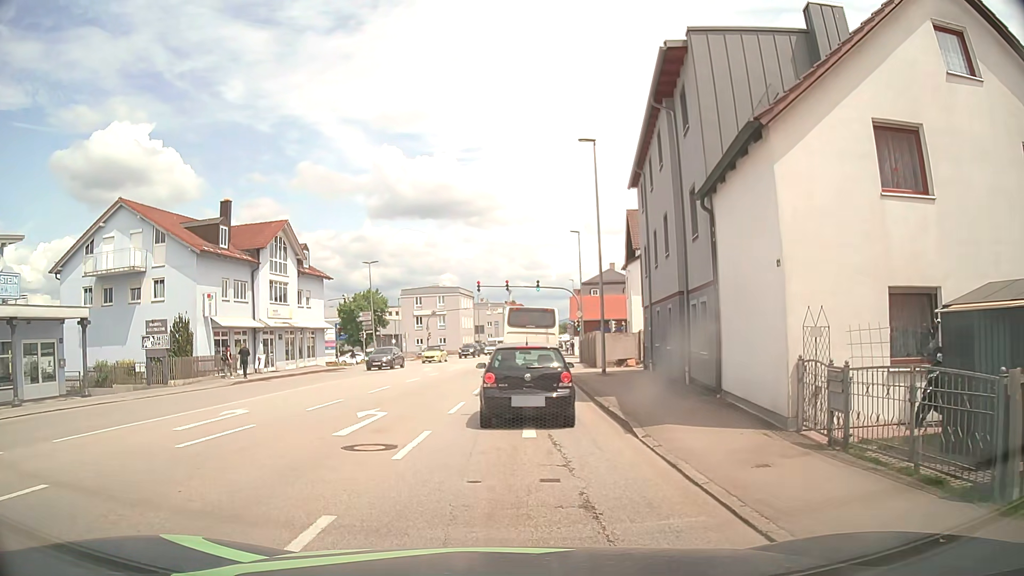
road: tertiary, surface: asphalt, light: Day
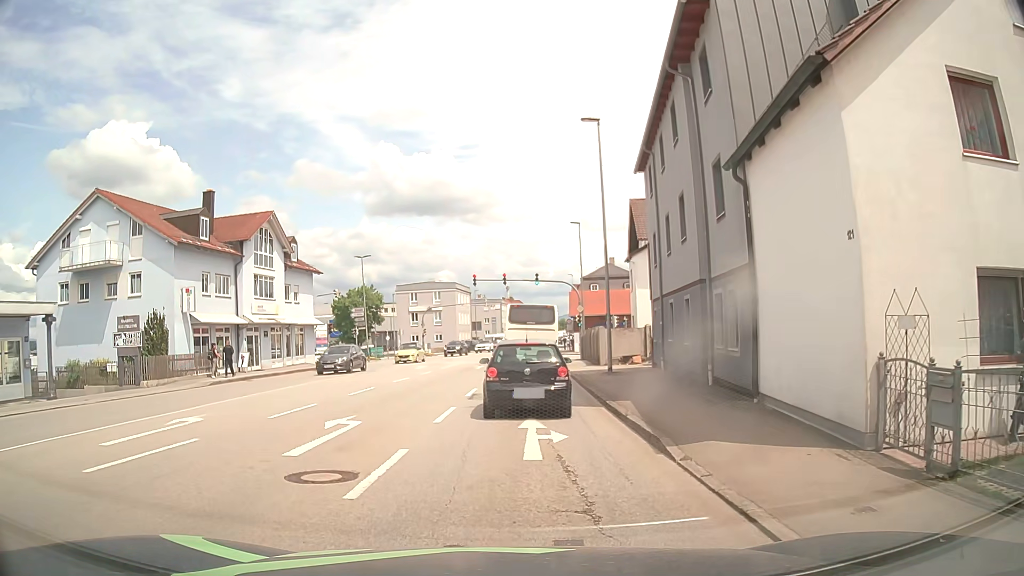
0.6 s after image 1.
(0.0, +2.4) m; +1°
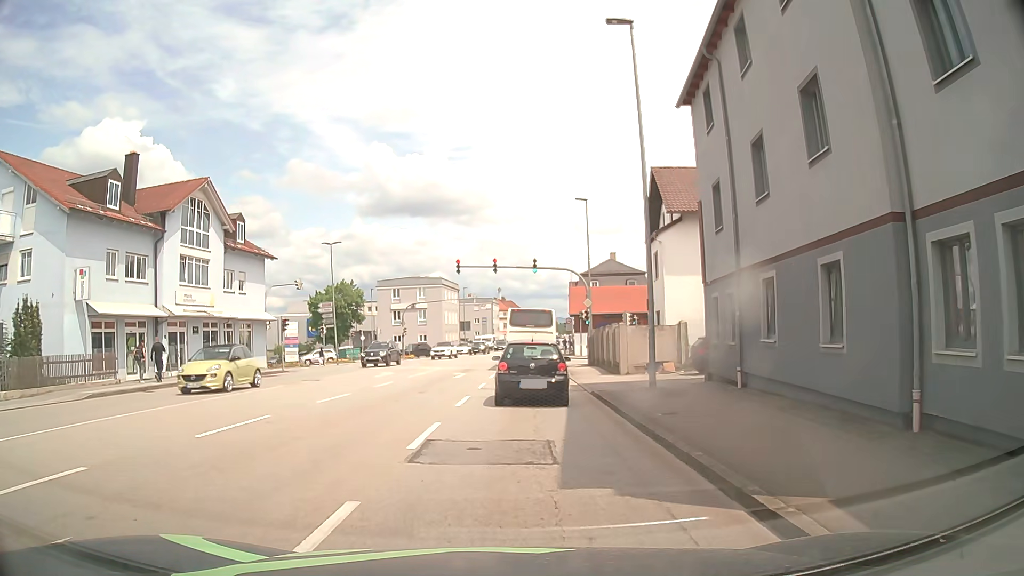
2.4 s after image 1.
(+0.1, +9.4) m; +1°
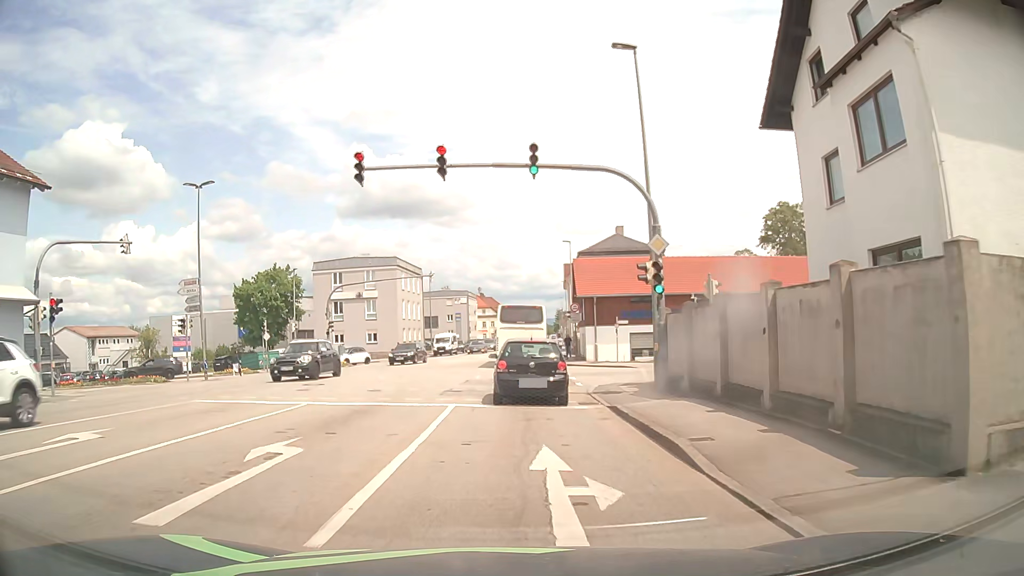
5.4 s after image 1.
(+0.4, +23.0) m; +1°
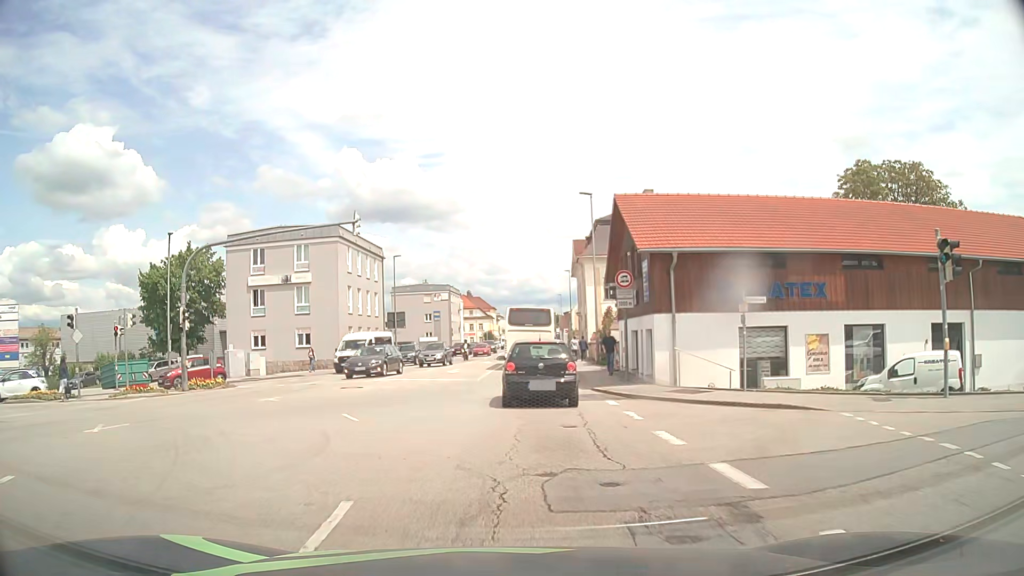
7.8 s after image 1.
(+0.2, +21.2) m; +1°
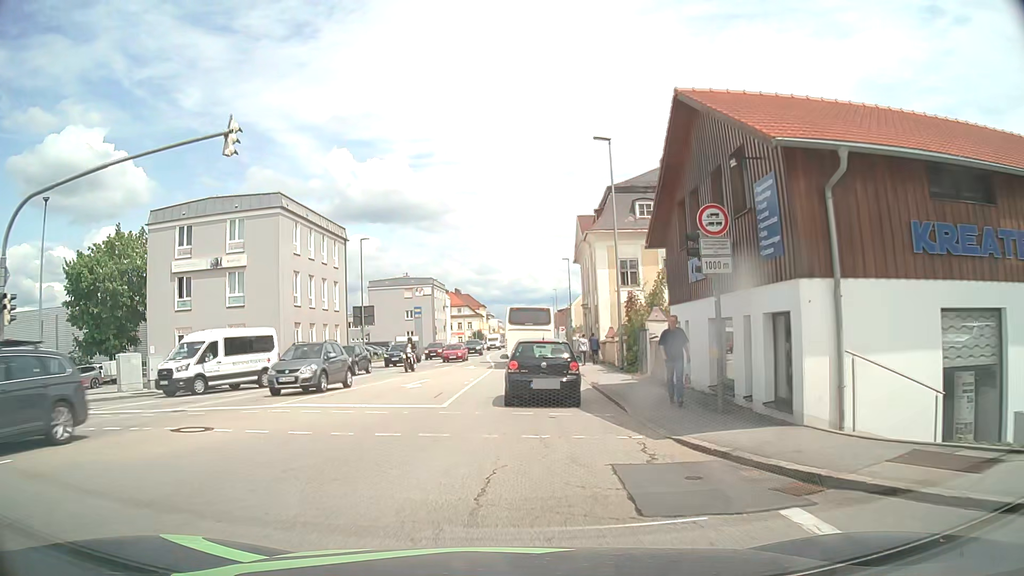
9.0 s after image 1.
(+0.1, +11.1) m; +1°
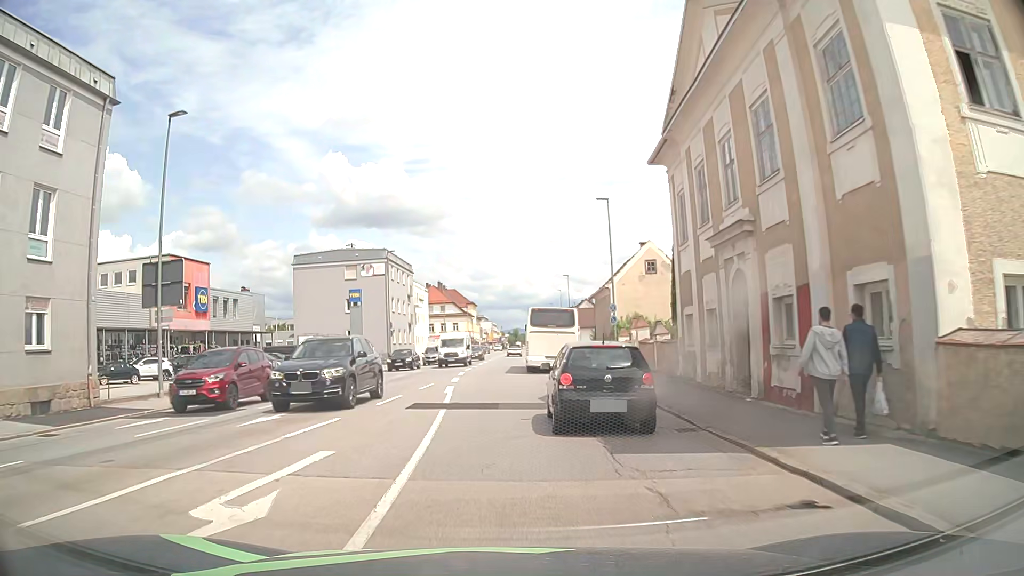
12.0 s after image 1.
(+0.2, +32.8) m; 0°
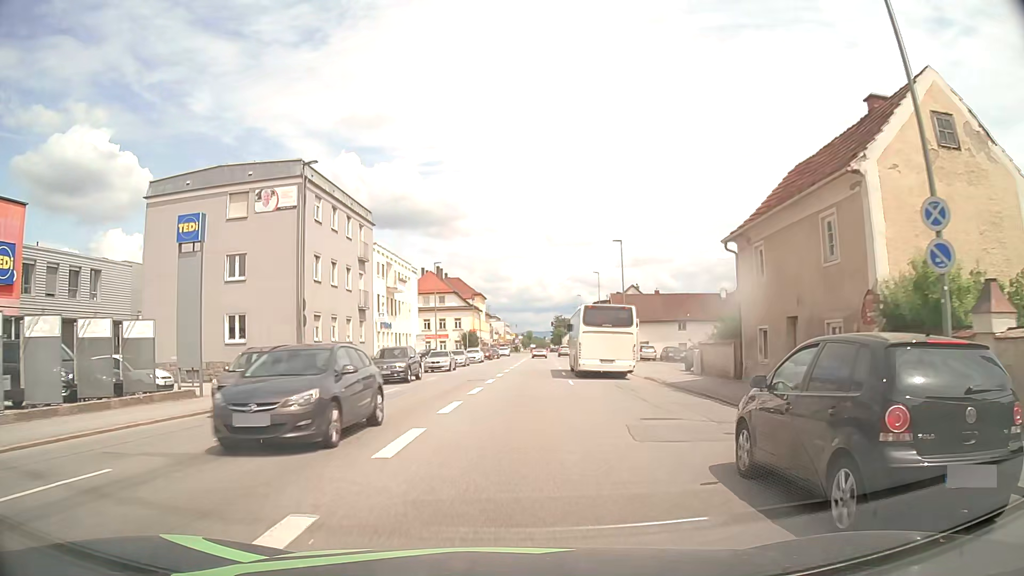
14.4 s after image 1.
(-0.7, +30.8) m; -1°
(0, +10) (0, +20) (+1, +30) (+1, +40) (+2, +50) (+2, +60) (+3, +70) (+3, +80) (+4, +90) (+5, +100) m
